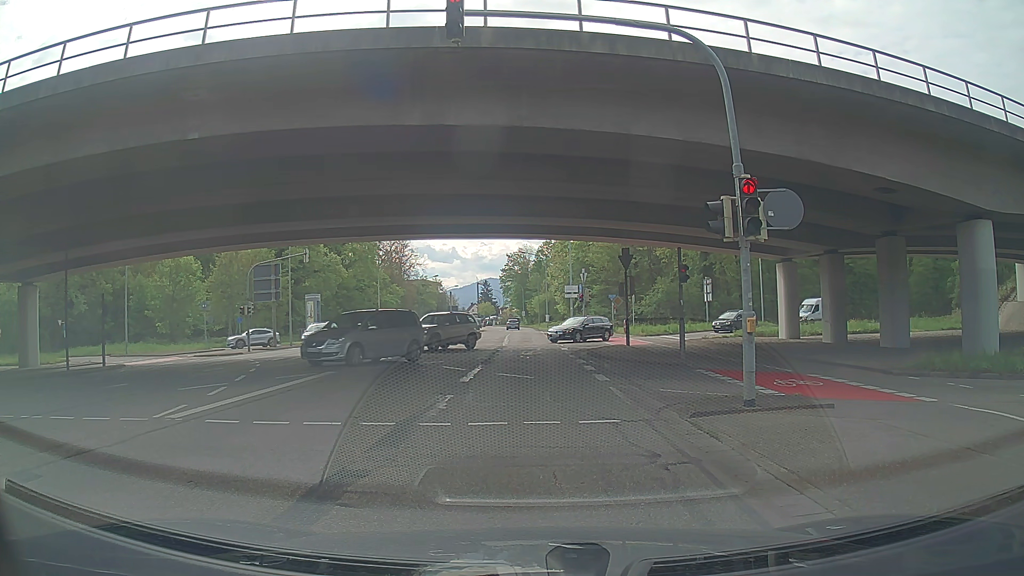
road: secondary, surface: asphalt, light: Day
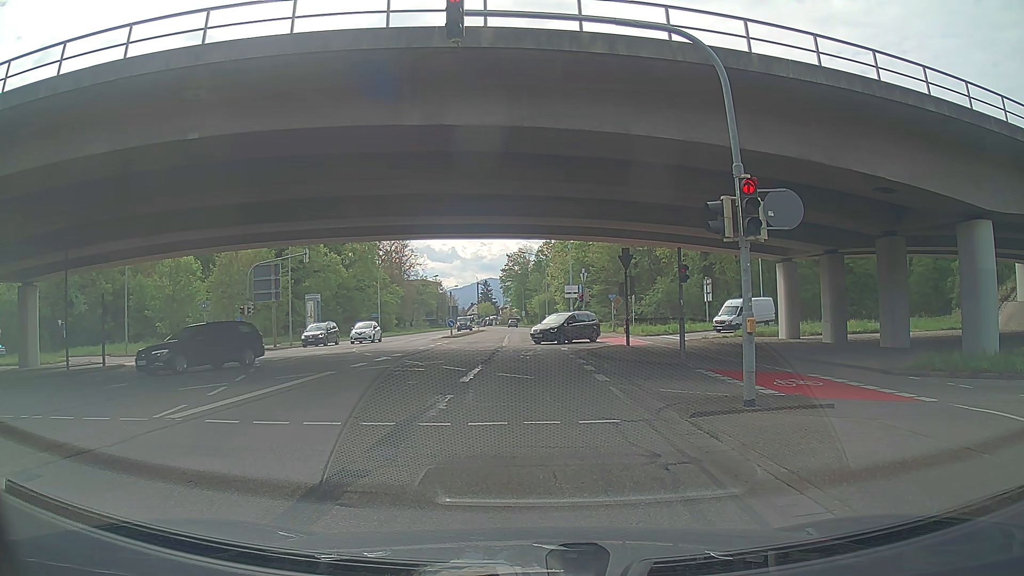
(0.0, 0.0) m; 0°
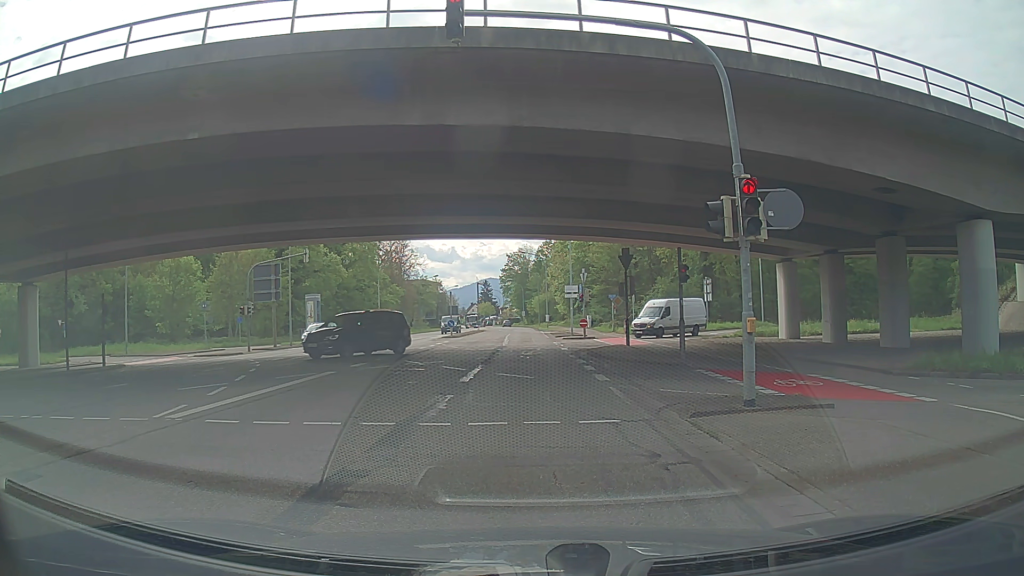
(0.0, 0.0) m; 0°
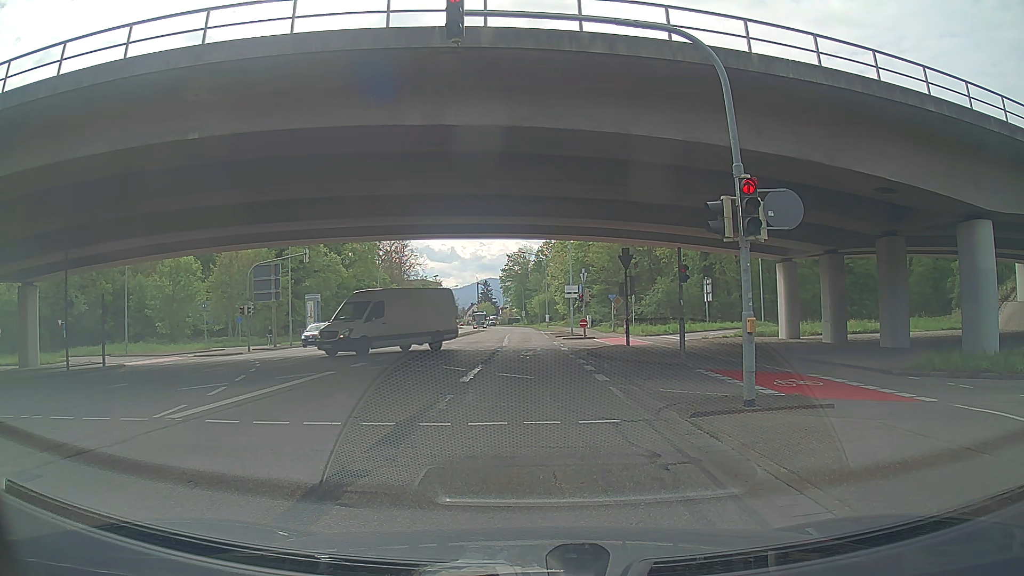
(0.0, 0.0) m; 0°
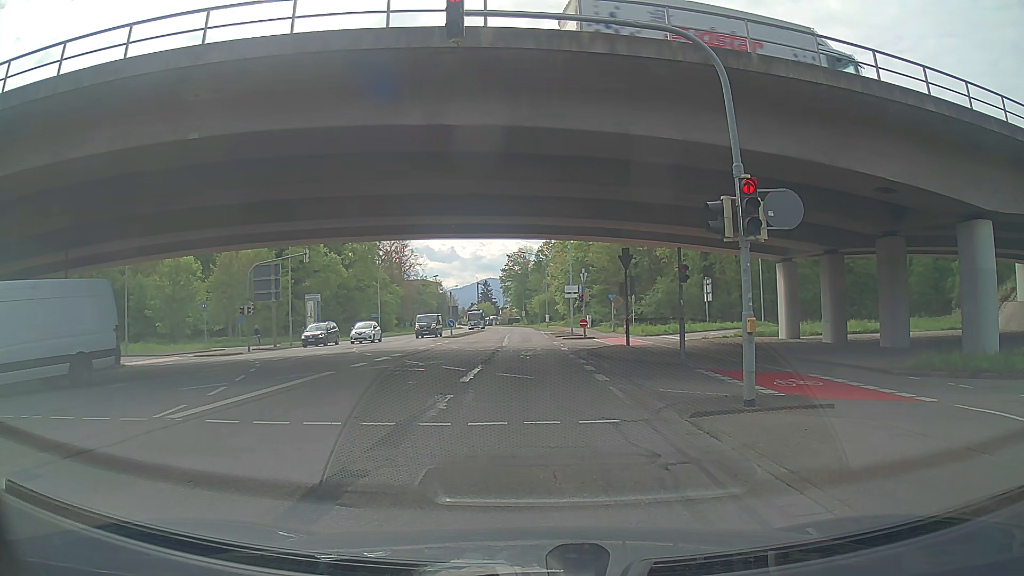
(0.0, 0.0) m; 0°
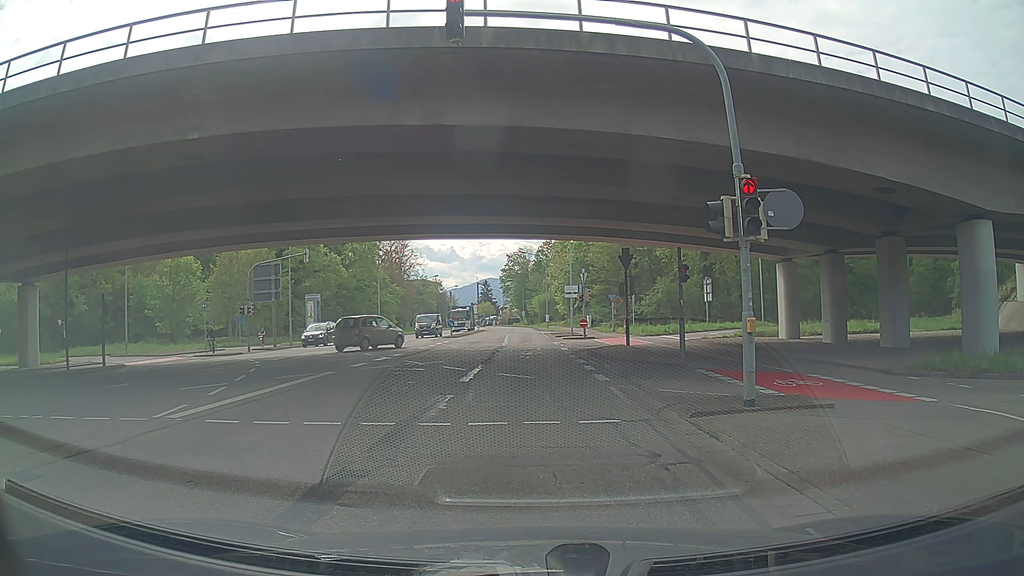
(0.0, 0.0) m; 0°
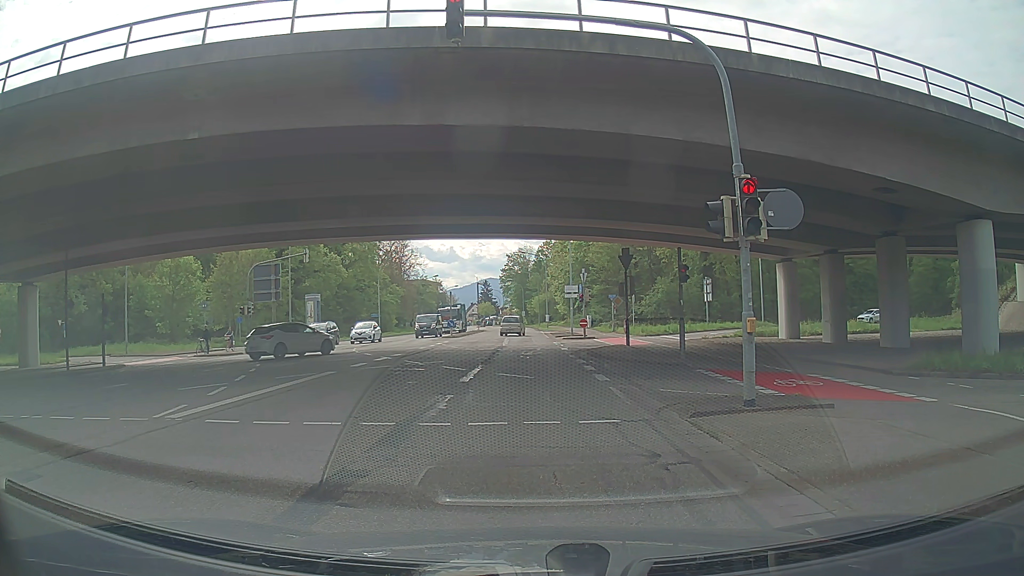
(0.0, 0.0) m; 0°
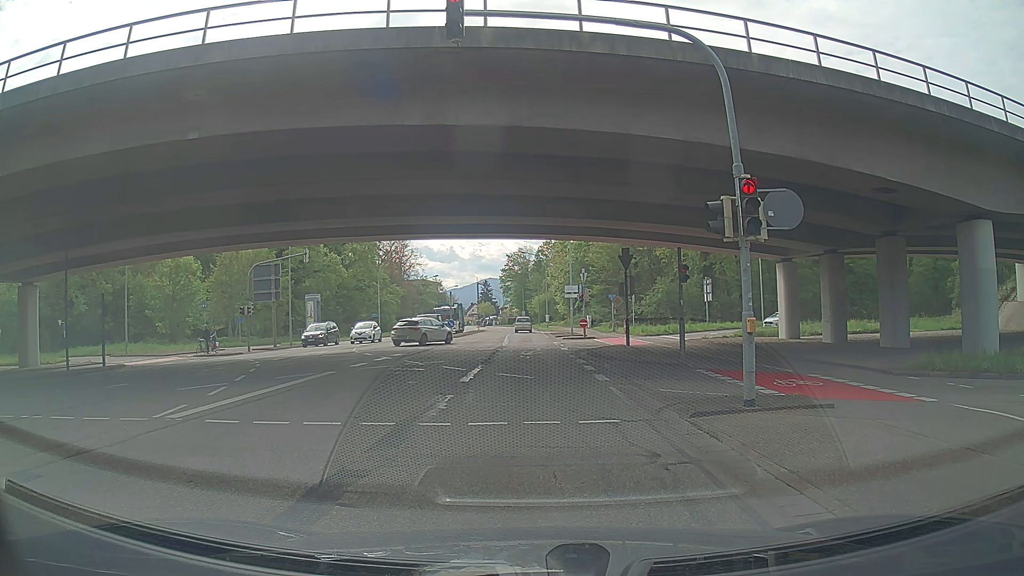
(0.0, 0.0) m; 0°
(0, +10) (+1, +20) (+1, +30) (+2, +40) (+2, +50) (+2, +60) (+3, +70) (+3, +80) (+4, +90) (+4, +100) m
